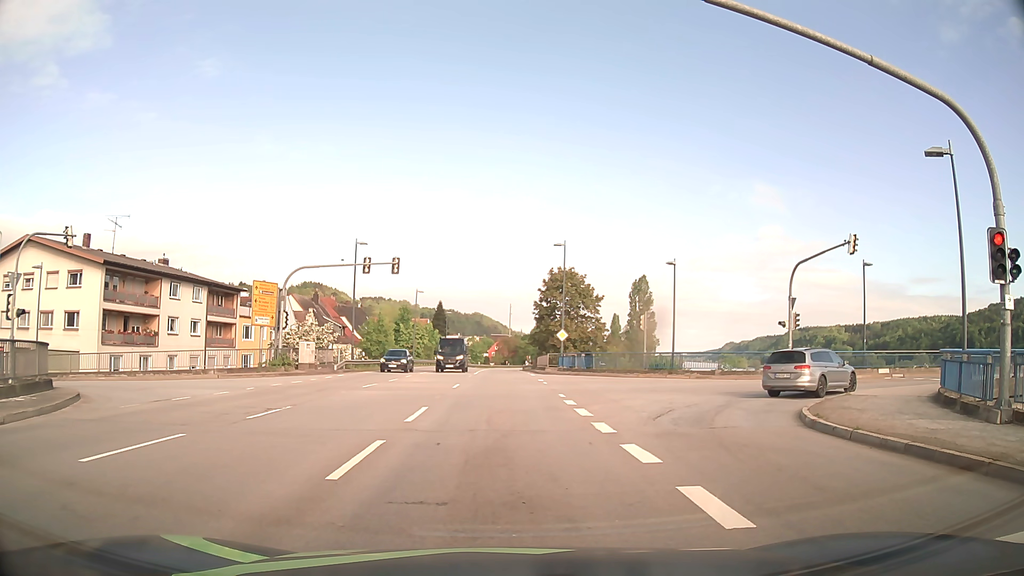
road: primary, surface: asphalt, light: Day
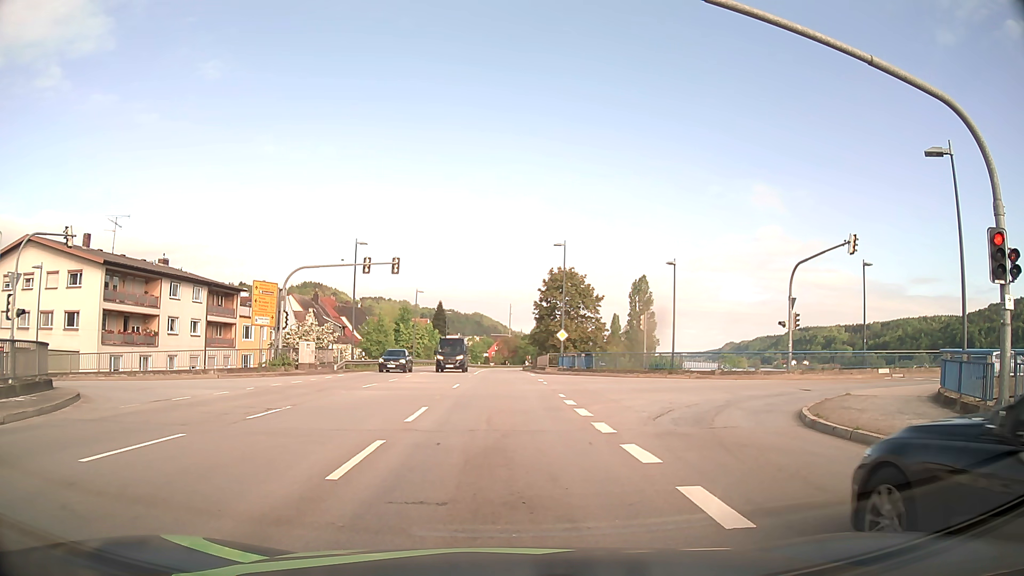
(0.0, 0.0) m; 0°
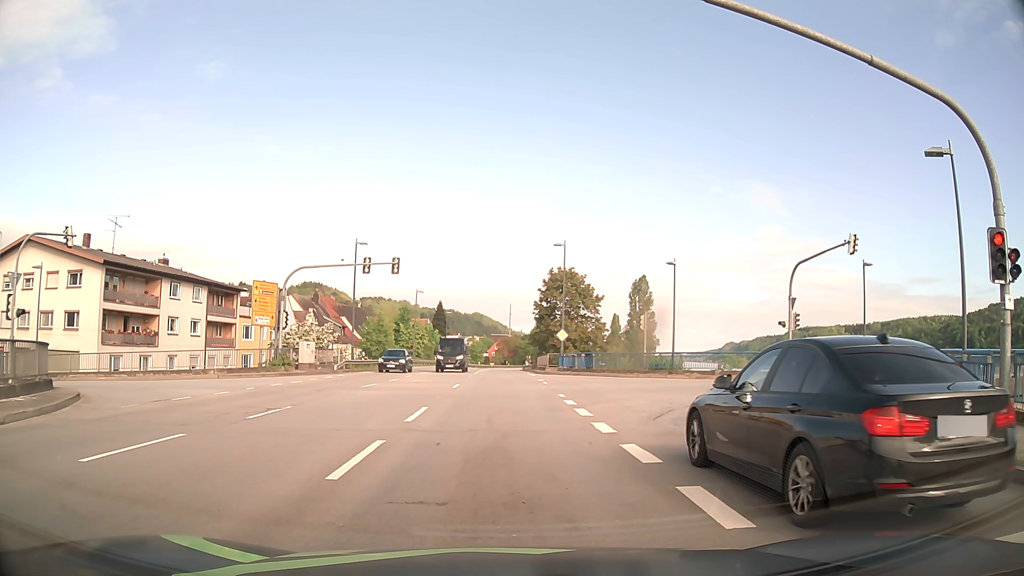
(0.0, 0.0) m; 0°
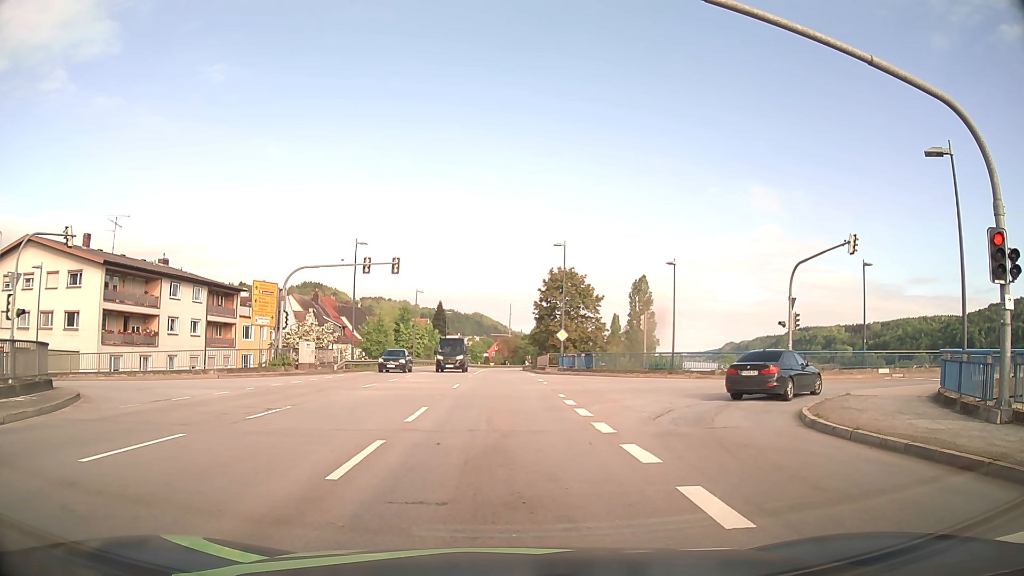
(0.0, 0.0) m; 0°
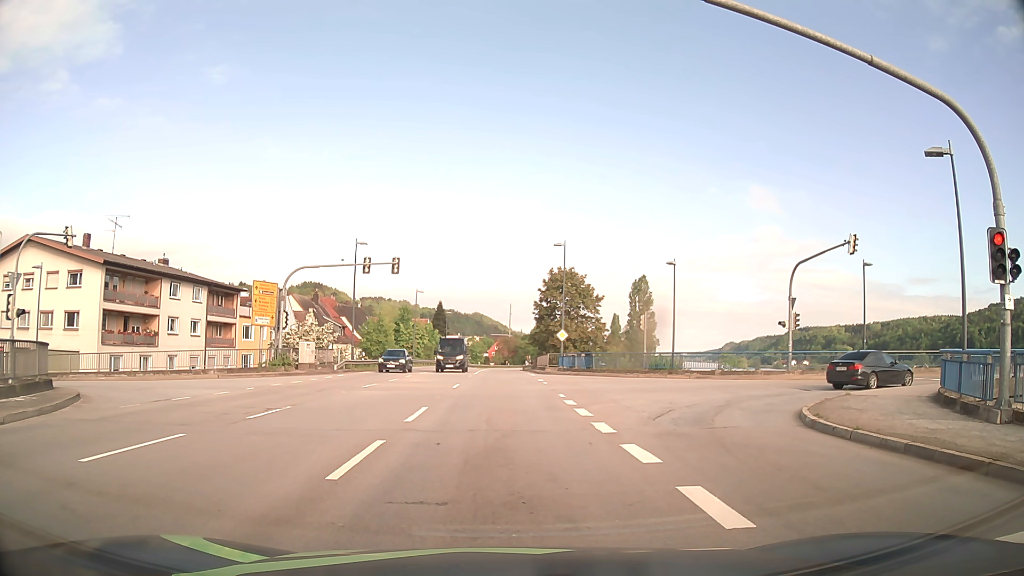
(0.0, 0.0) m; 0°
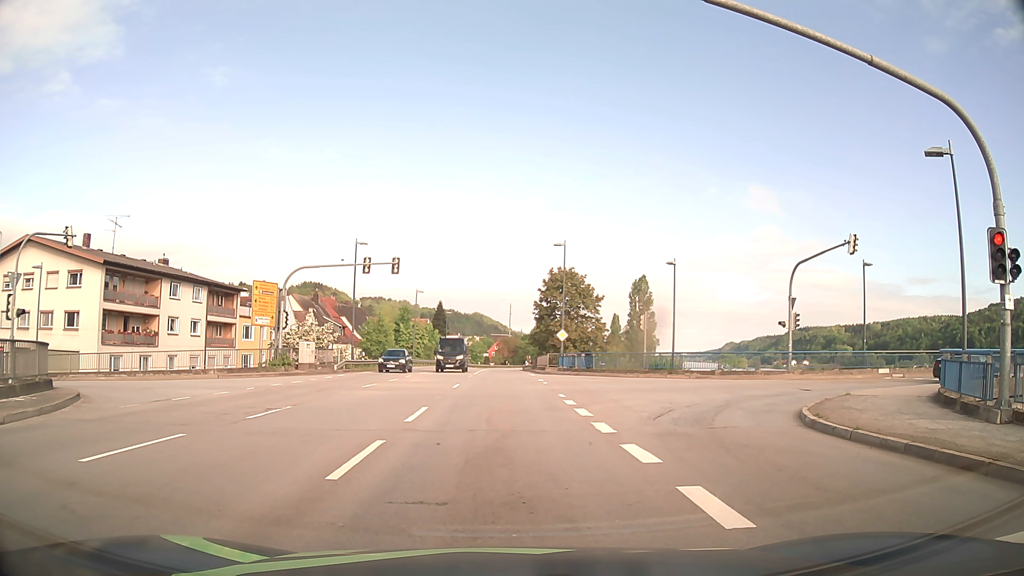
(0.0, 0.0) m; 0°
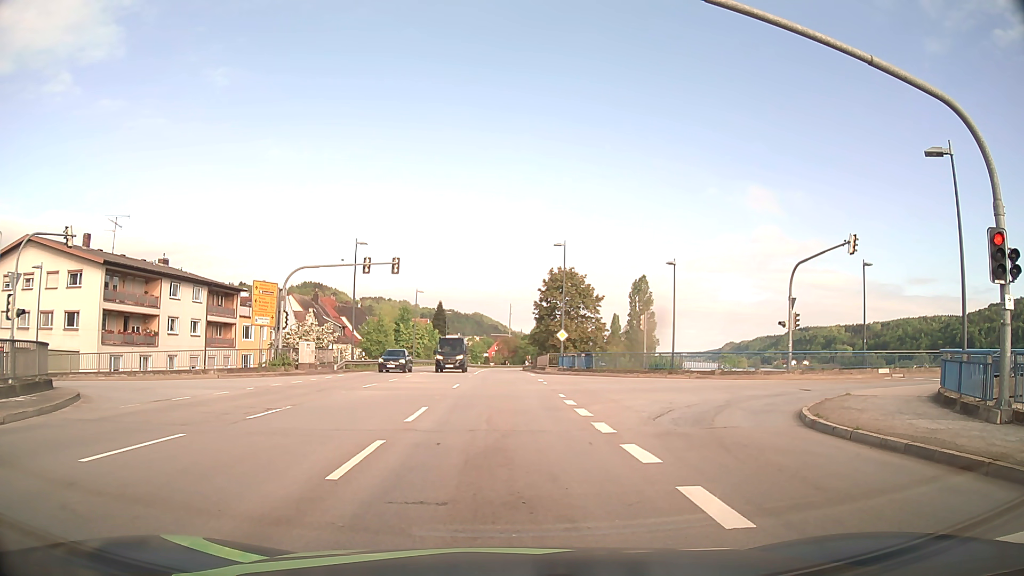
(0.0, 0.0) m; 0°
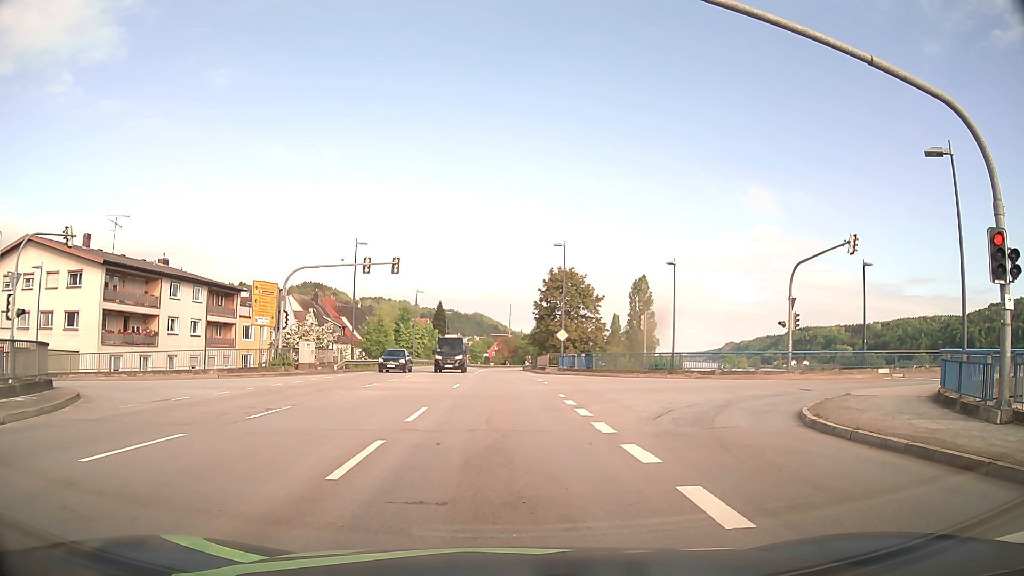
(0.0, 0.0) m; 0°
(0, +10) (0, +20) (0, +30) (0, +40) (0, +50) (0, +60) (0, +70) (0, +80) (0, +90) (+1, +100) m
